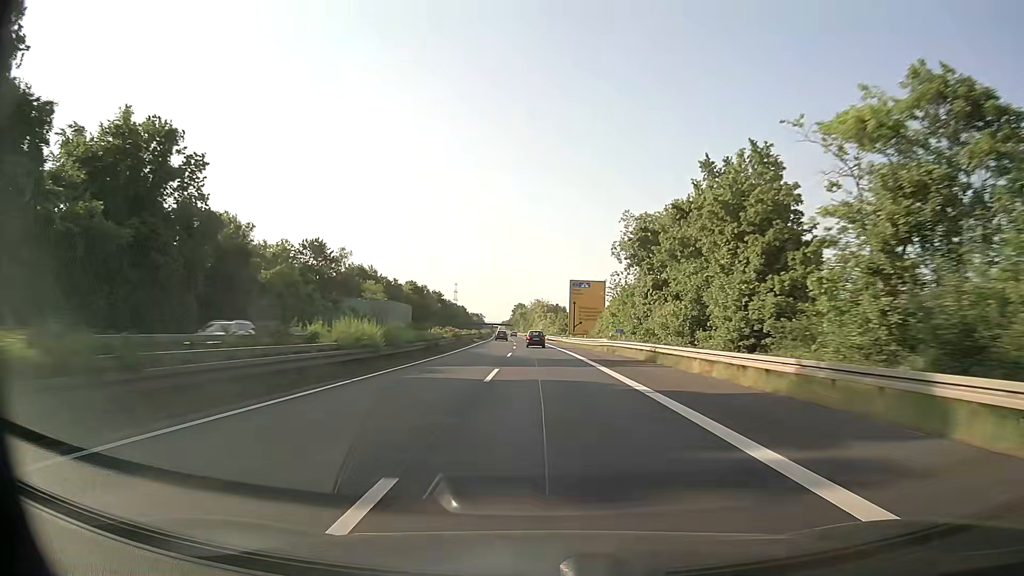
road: trunk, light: Day
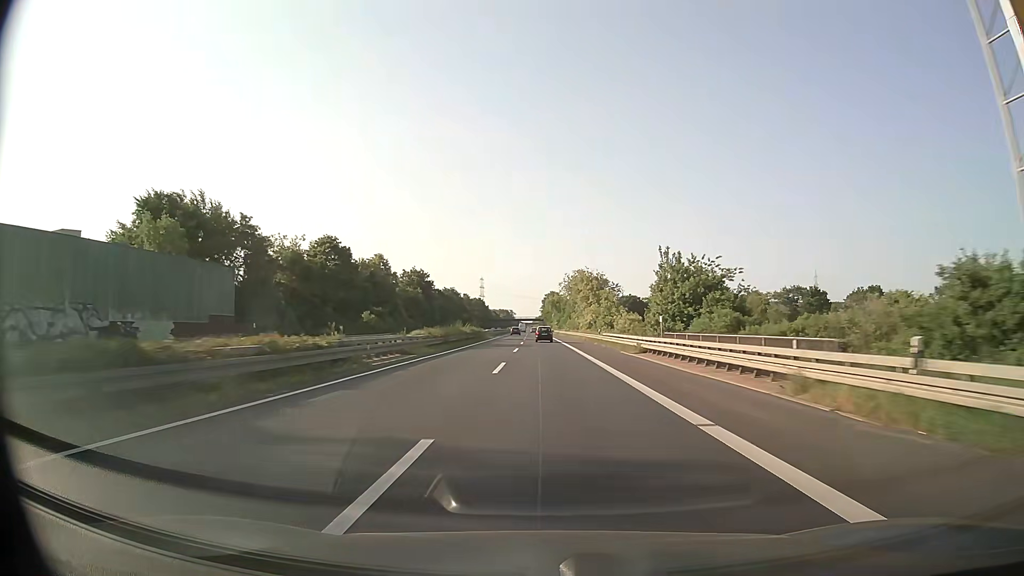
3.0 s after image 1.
(-2.6, +88.0) m; -3°
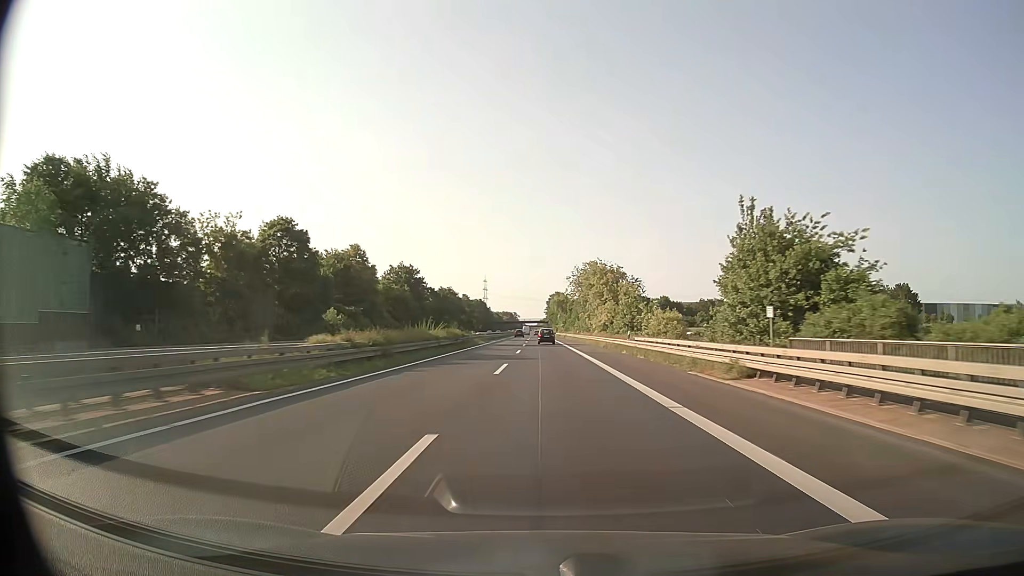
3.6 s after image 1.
(-0.1, +17.6) m; -1°
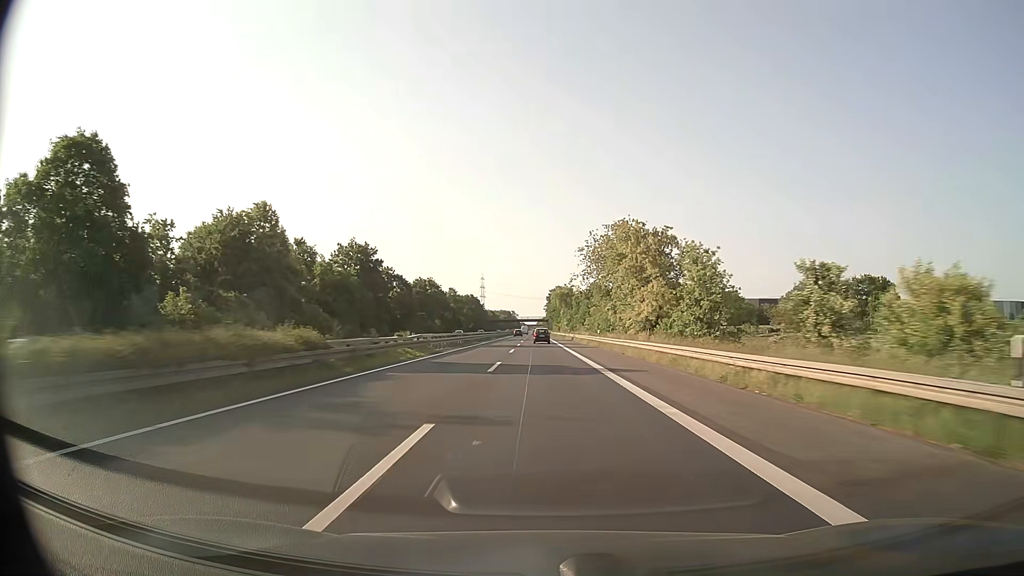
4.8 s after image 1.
(0.0, +35.2) m; 0°
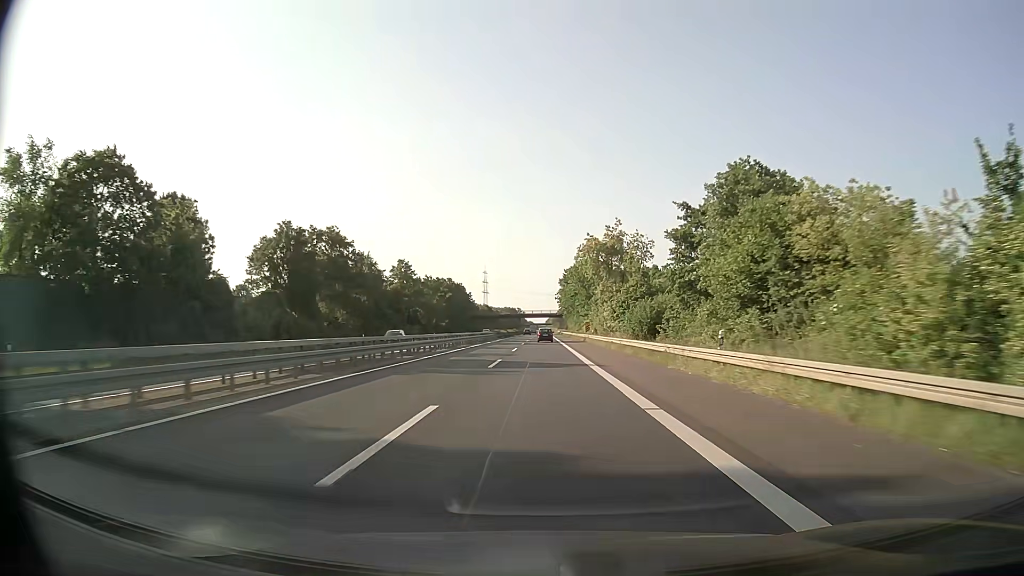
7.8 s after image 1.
(-0.6, +87.7) m; -1°
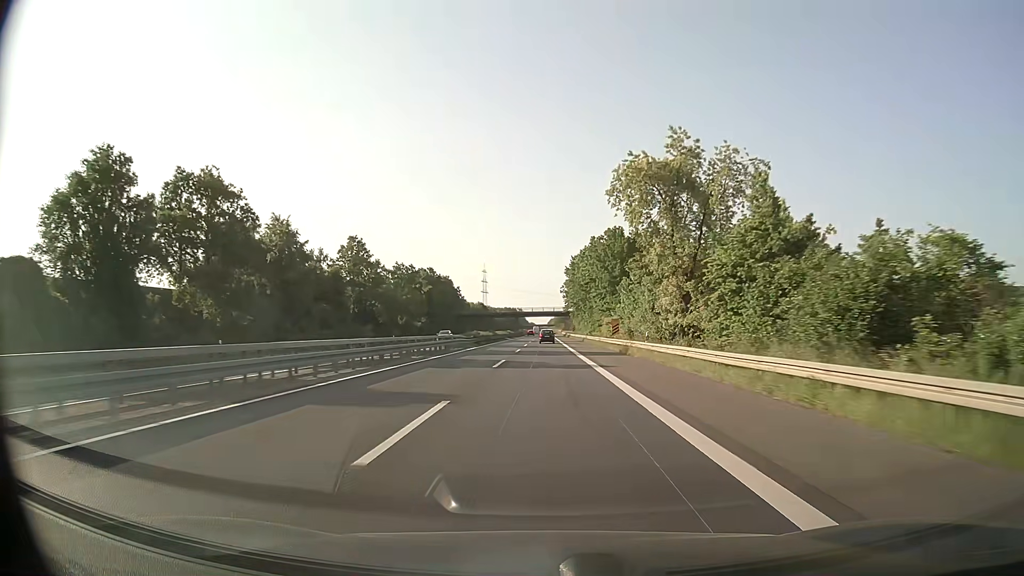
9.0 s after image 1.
(0.0, +35.1) m; 0°
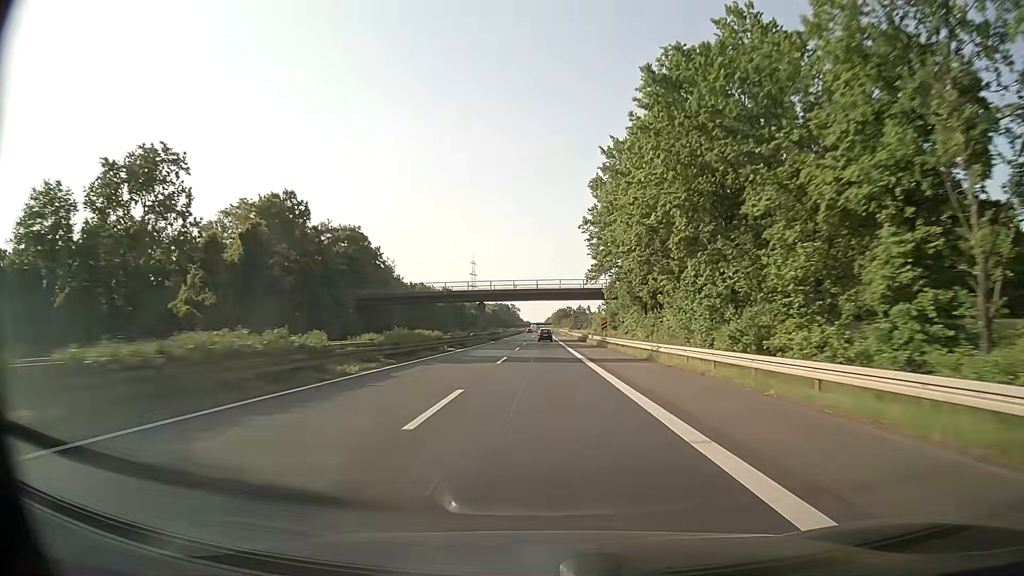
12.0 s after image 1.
(+0.2, +87.6) m; 0°
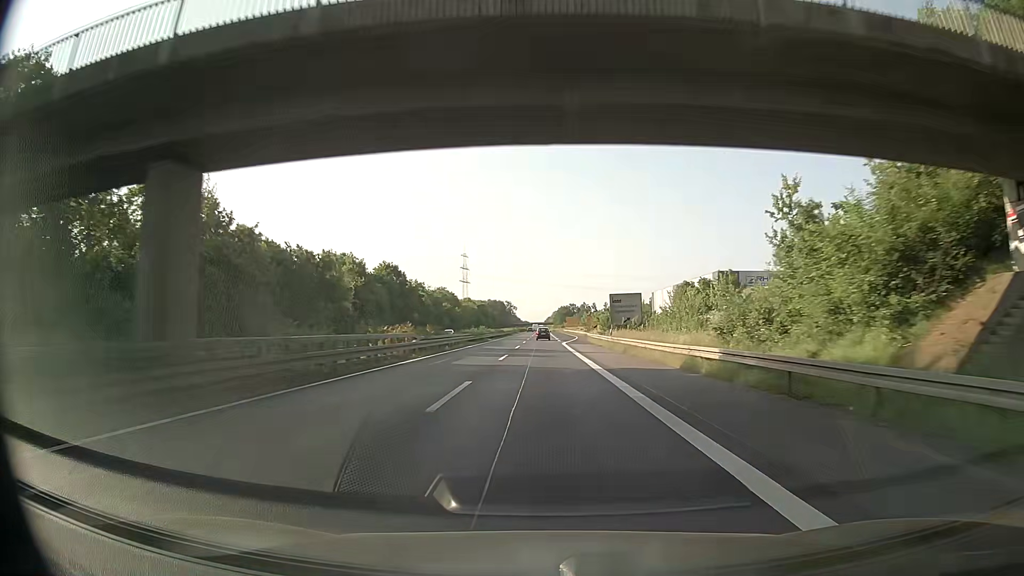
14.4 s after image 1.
(+0.1, +70.1) m; 0°
(0, +10) (0, +20) (0, +30) (0, +40) (0, +50) (0, +60) (0, +70) (0, +80) (0, +90) (0, +100) m
